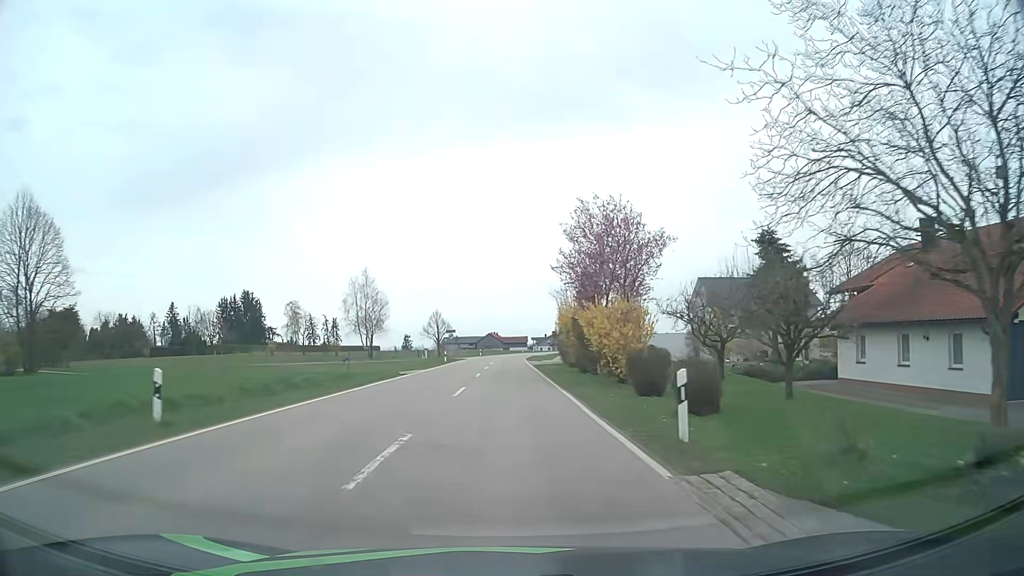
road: tertiary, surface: asphalt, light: Day
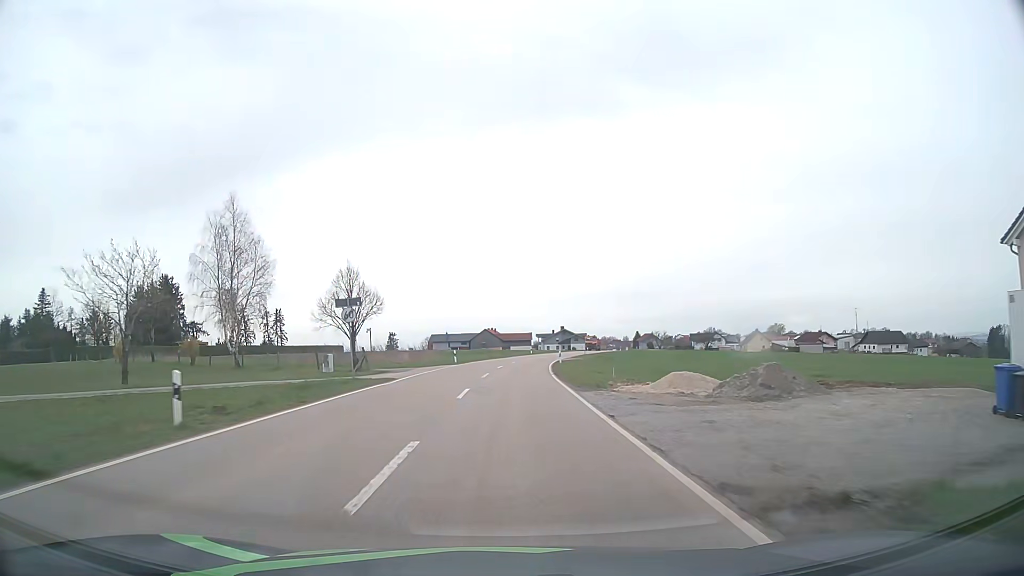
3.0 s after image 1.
(0.0, +48.3) m; 0°
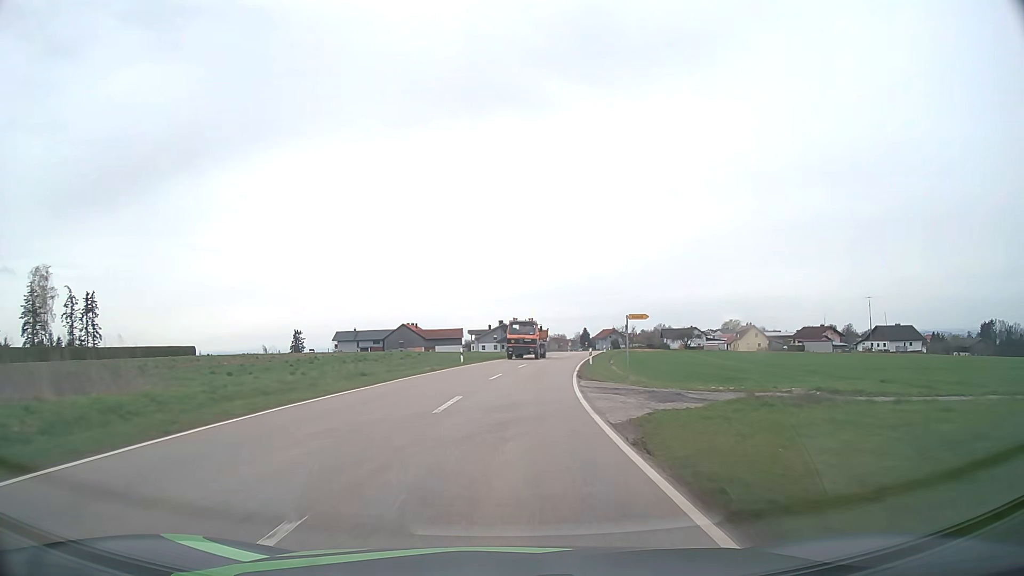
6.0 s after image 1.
(+1.3, +51.7) m; +5°
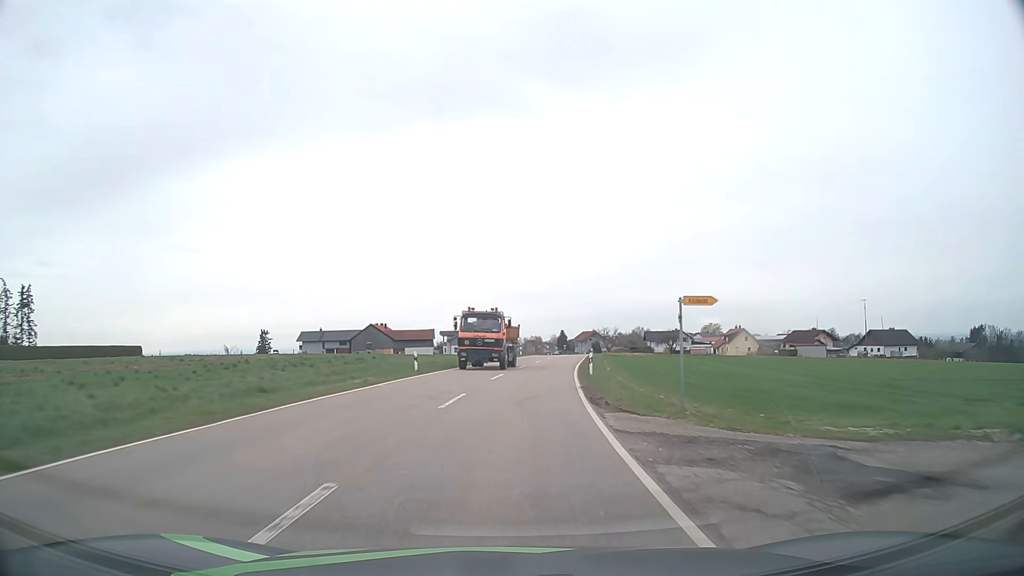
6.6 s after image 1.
(+0.2, +10.8) m; +2°
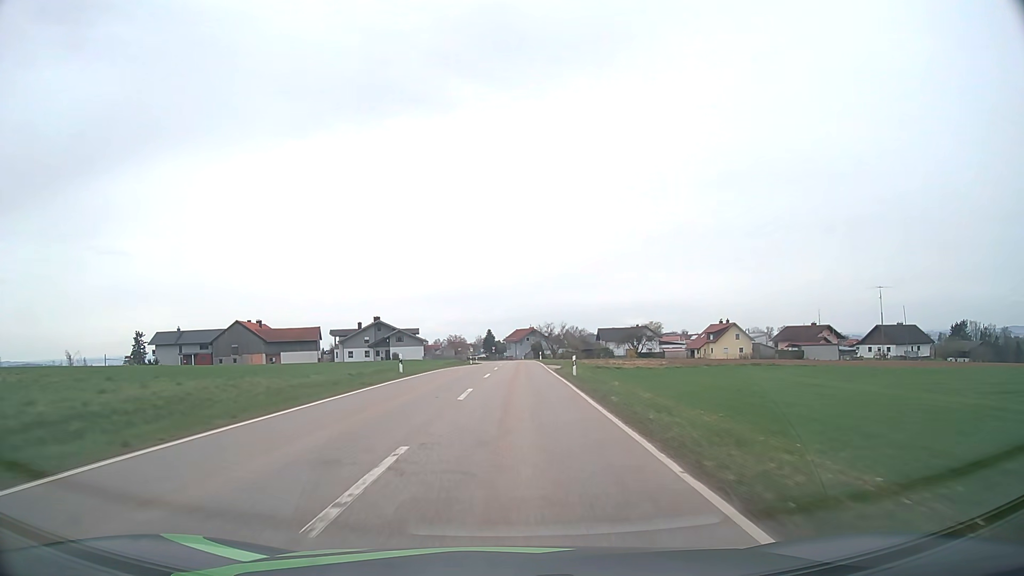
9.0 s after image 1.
(+3.1, +44.5) m; +7°
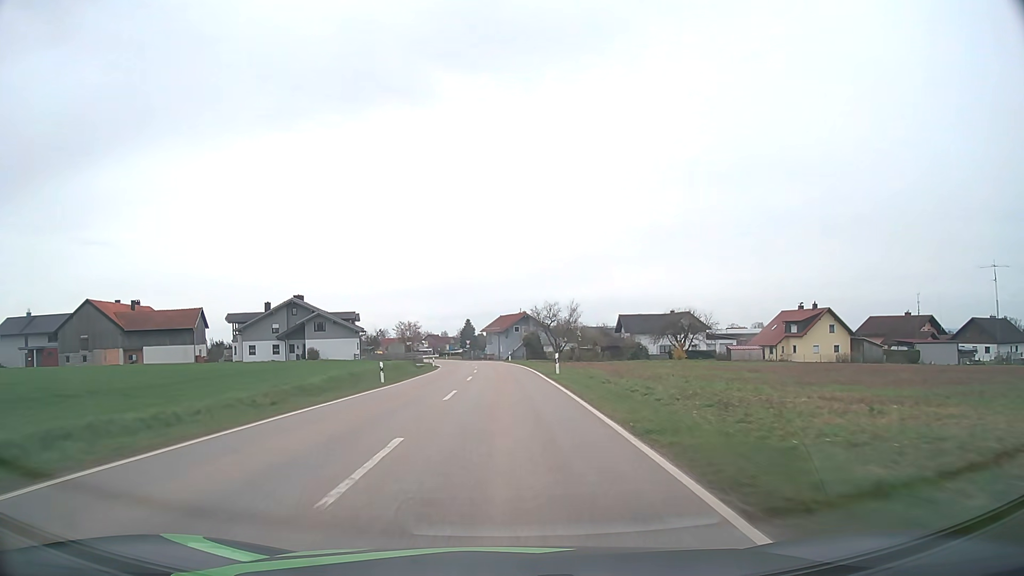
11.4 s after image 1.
(+0.9, +46.4) m; +1°
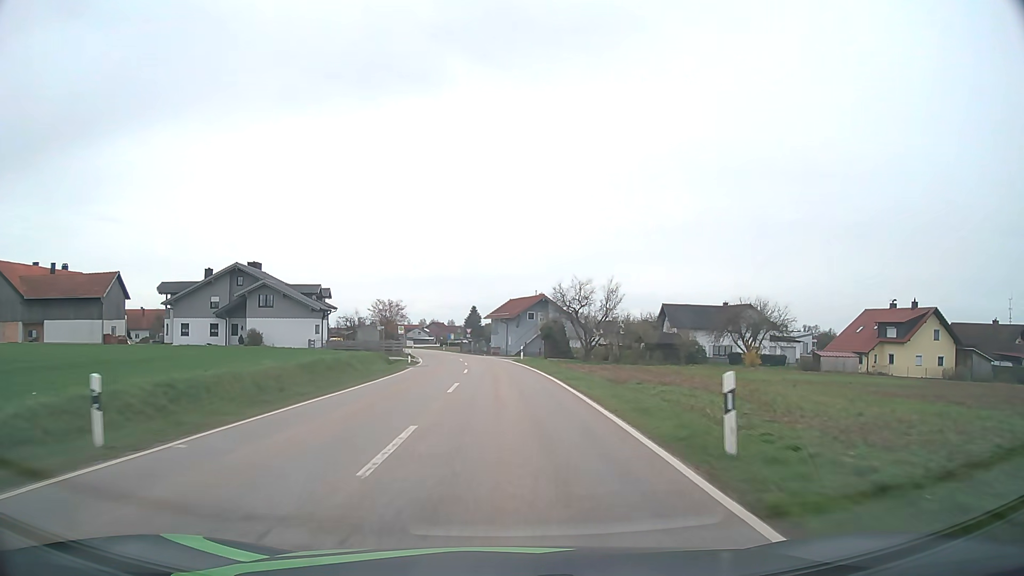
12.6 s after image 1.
(-0.1, +22.6) m; -1°
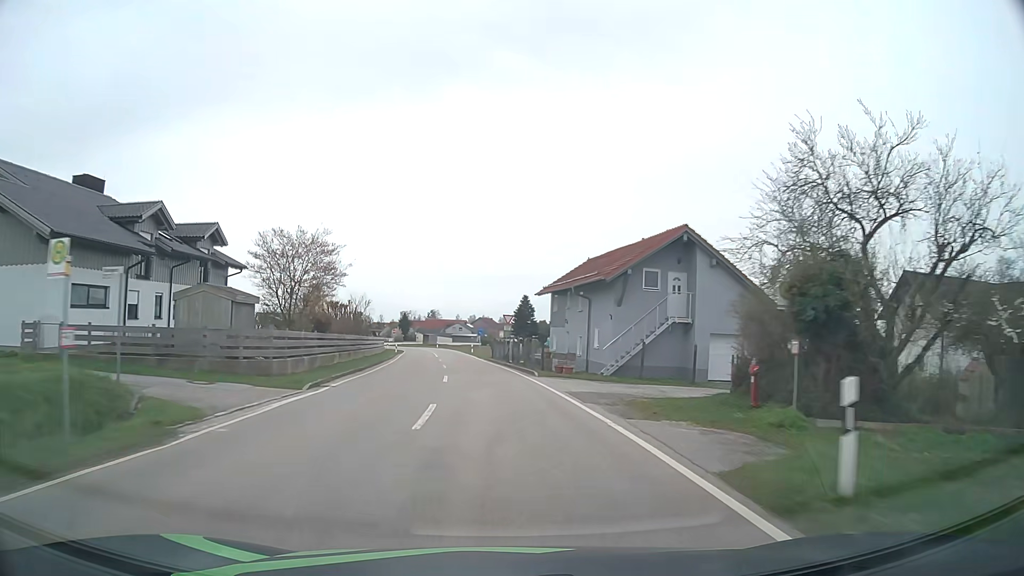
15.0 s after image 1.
(-1.0, +43.2) m; -4°
(0, +10) (-1, +20) (-1, +30) (-2, +40) (-3, +50) (-4, +60) (-6, +70) (-7, +80) (-8, +90) (-11, +99) m
